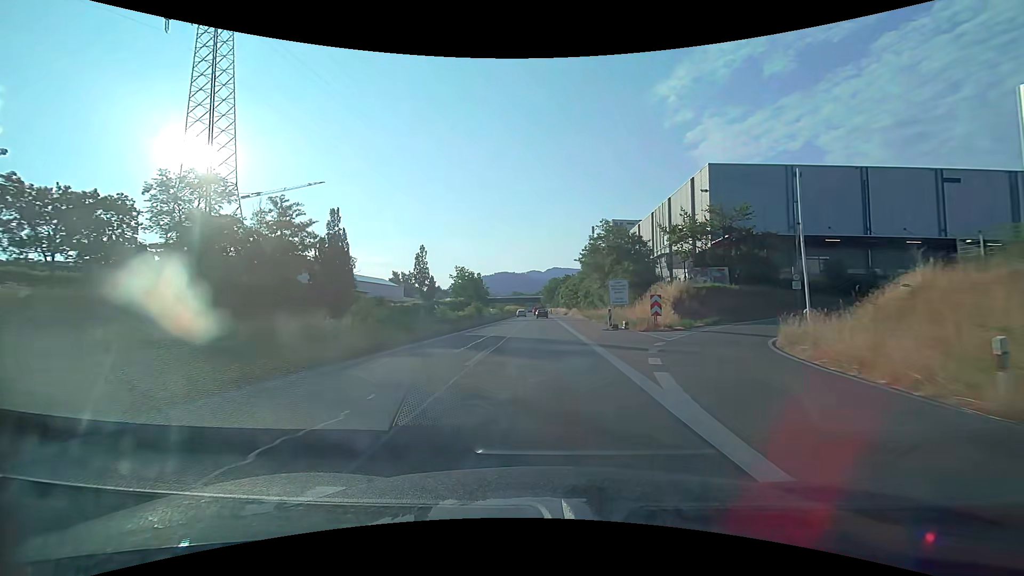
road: trunk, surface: asphalt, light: Day
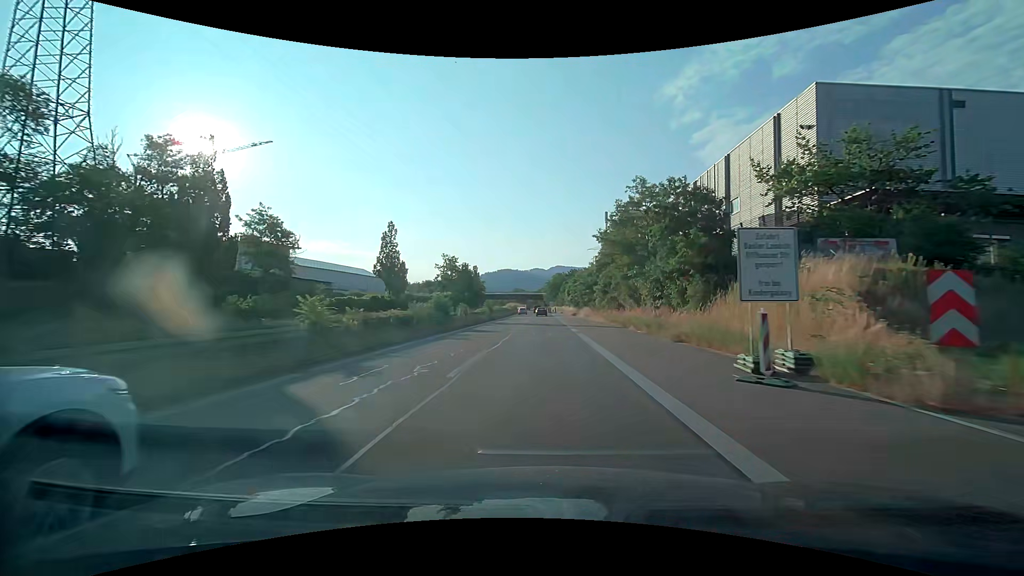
(-0.1, +20.2) m; -1°
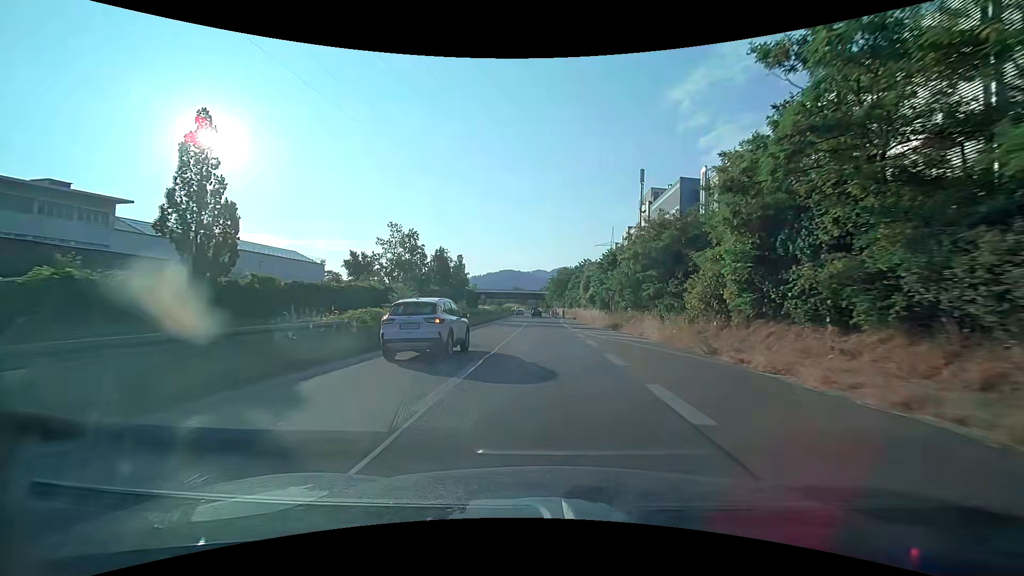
(-0.1, +39.0) m; 0°
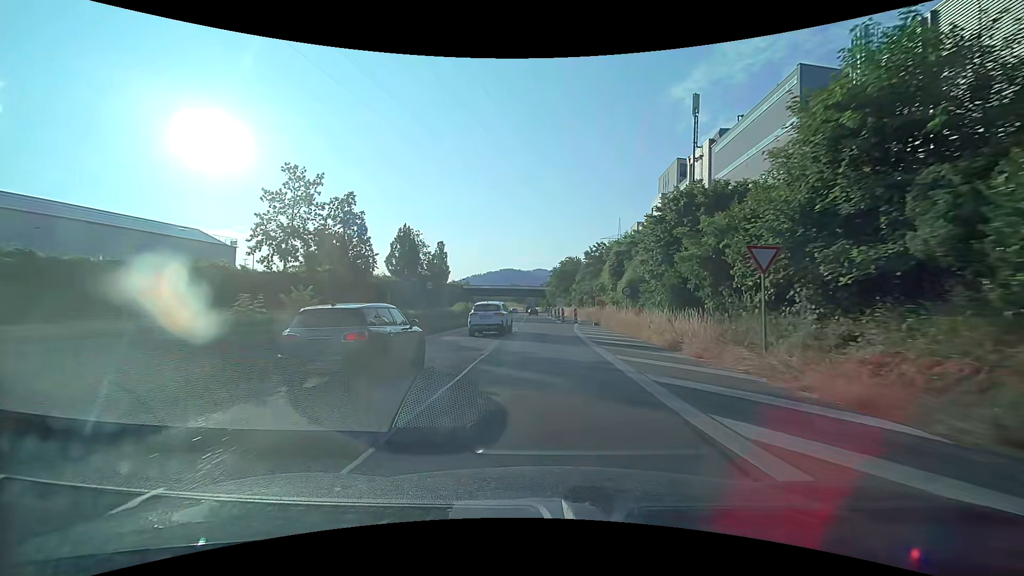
(+0.2, +27.8) m; +1°
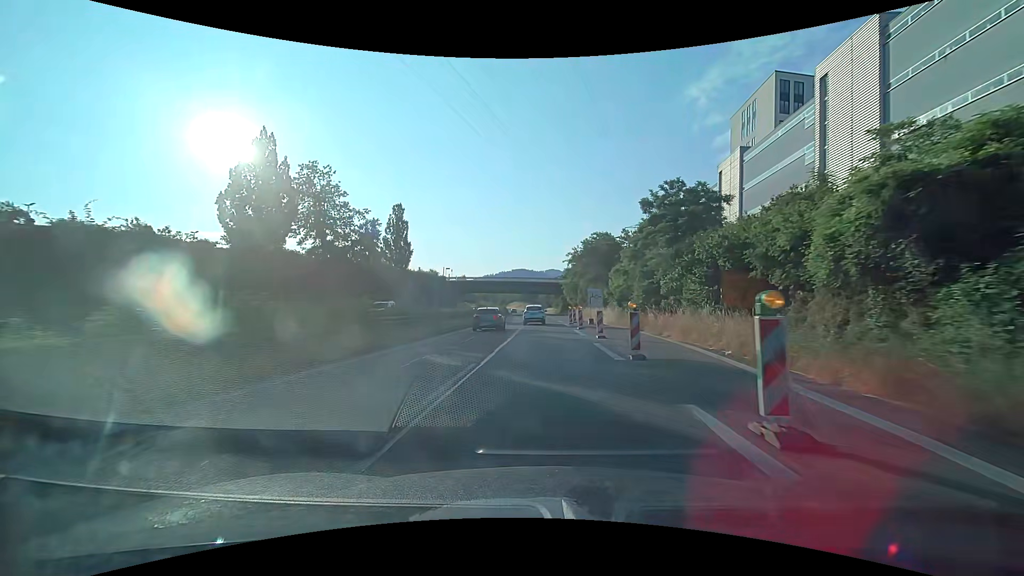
(-0.6, +43.7) m; -1°
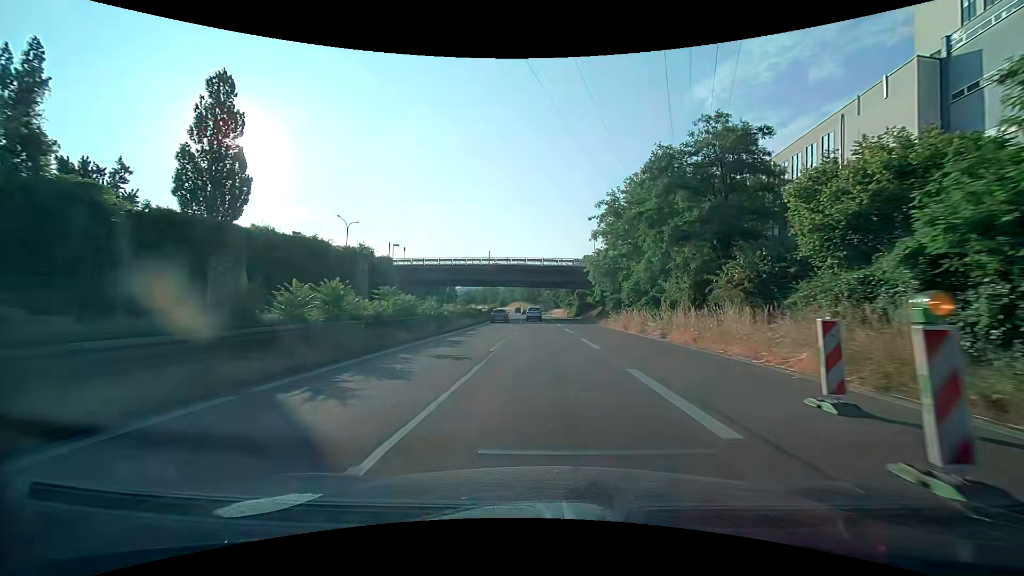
(-0.4, +43.8) m; -1°
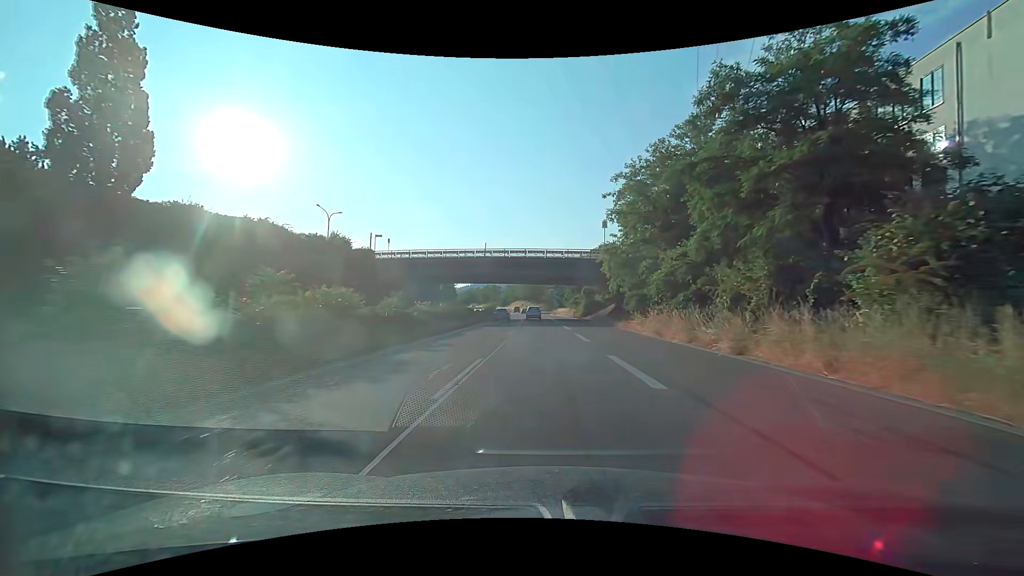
(-0.1, +8.9) m; 0°
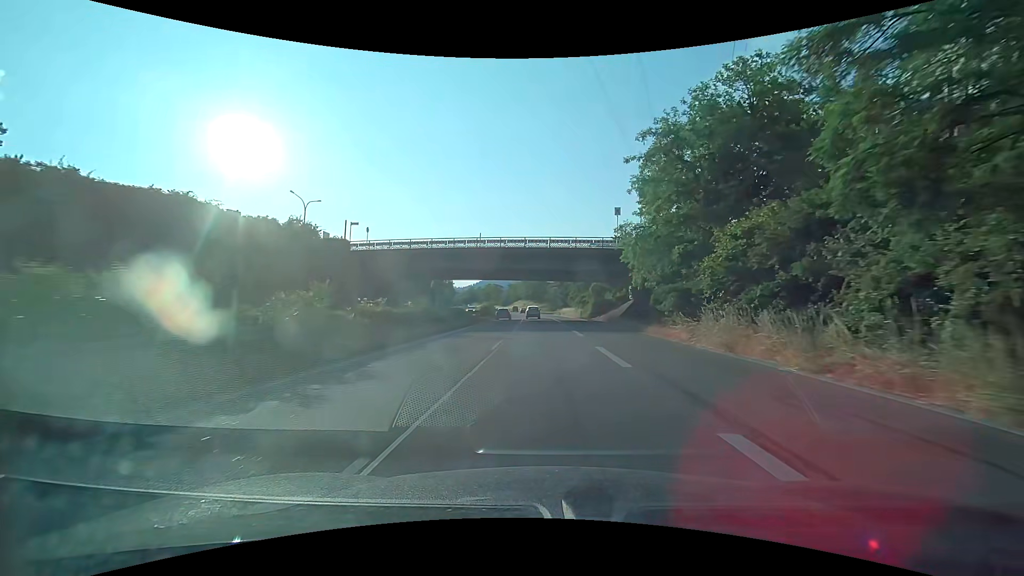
(-0.1, +9.0) m; -1°
